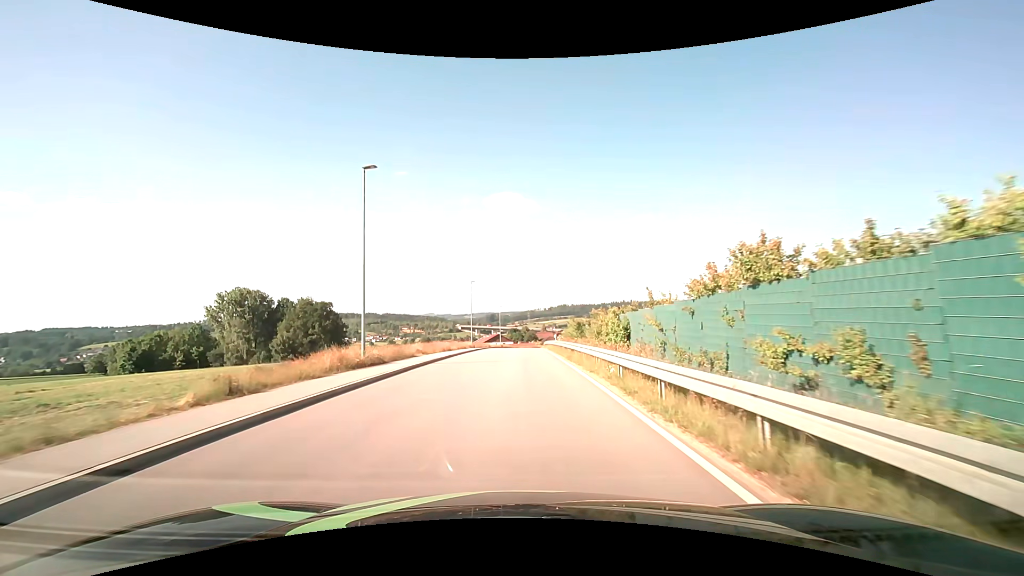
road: unclassified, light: Day
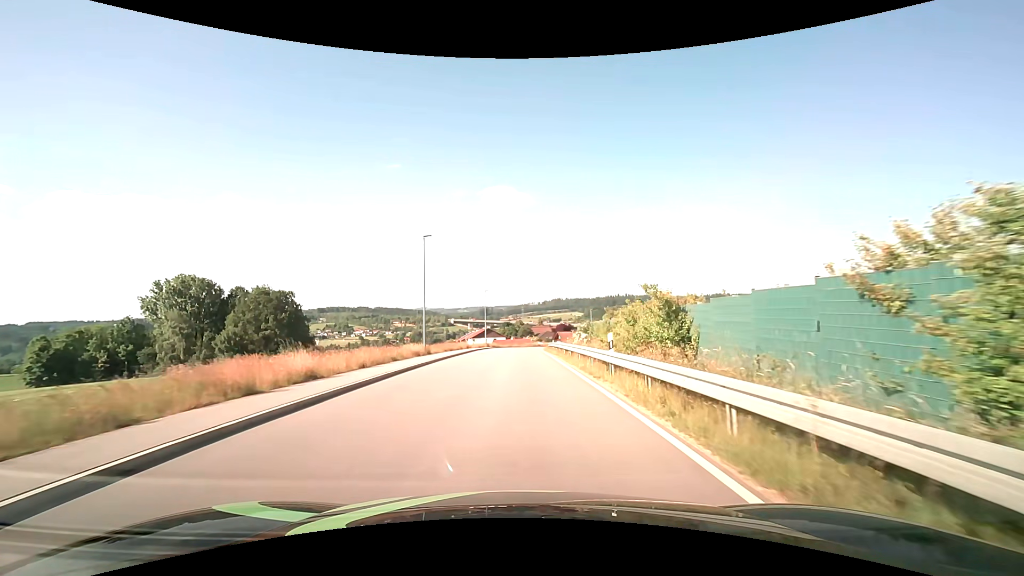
(+0.2, +27.3) m; +1°
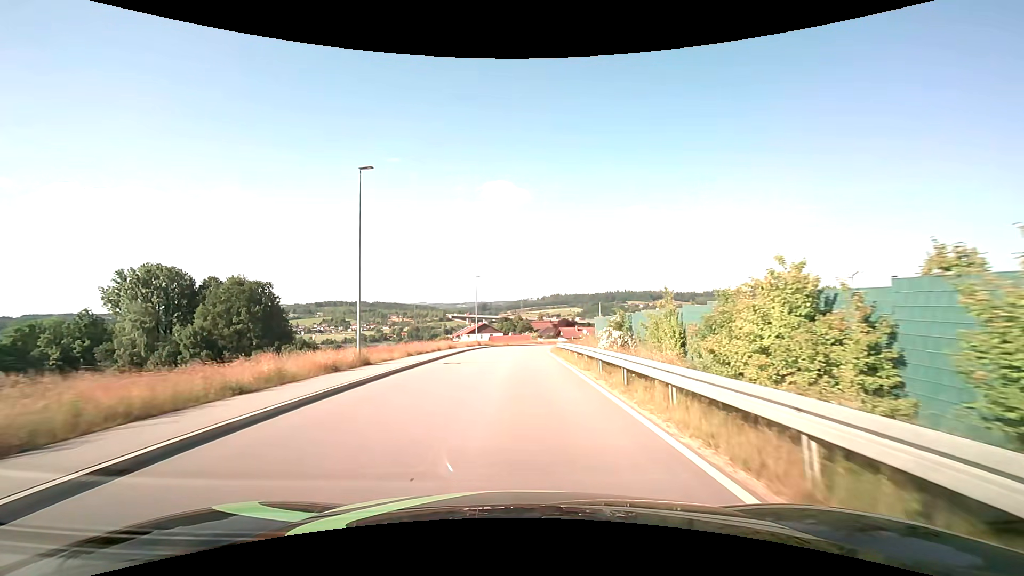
(0.0, +13.8) m; 0°
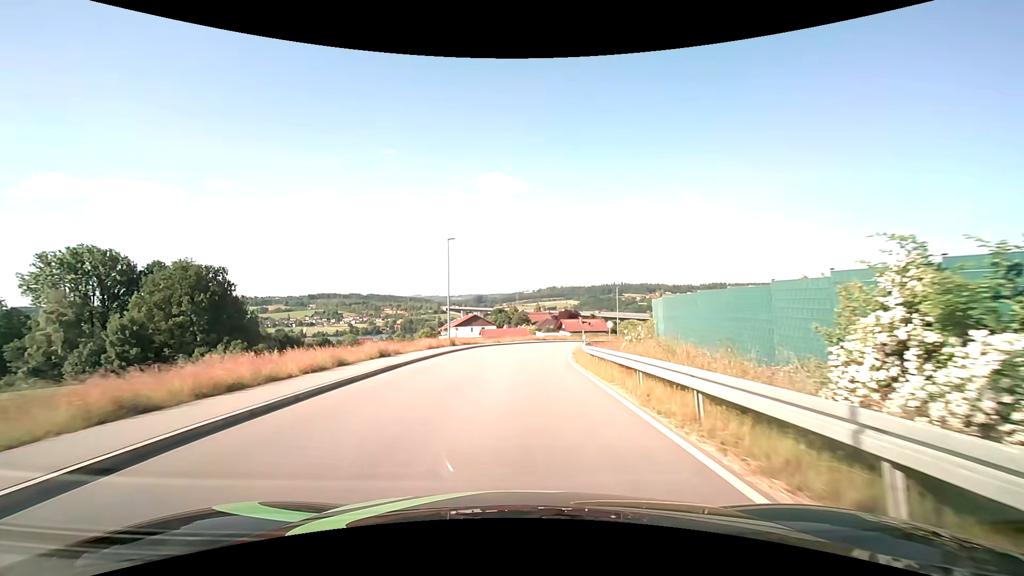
(+0.1, +20.9) m; +1°
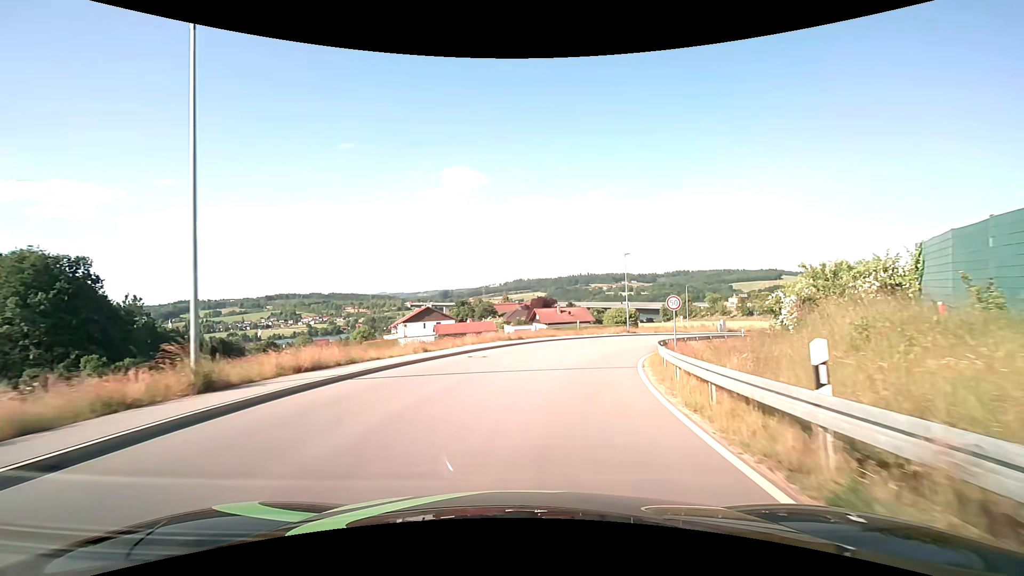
(+0.7, +26.9) m; +4°
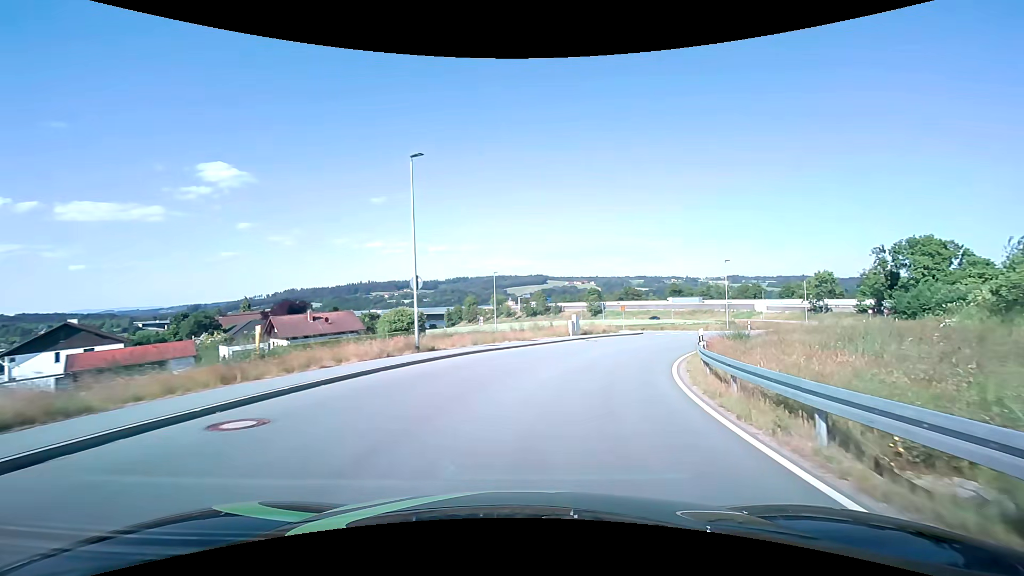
(+5.6, +31.2) m; +24°
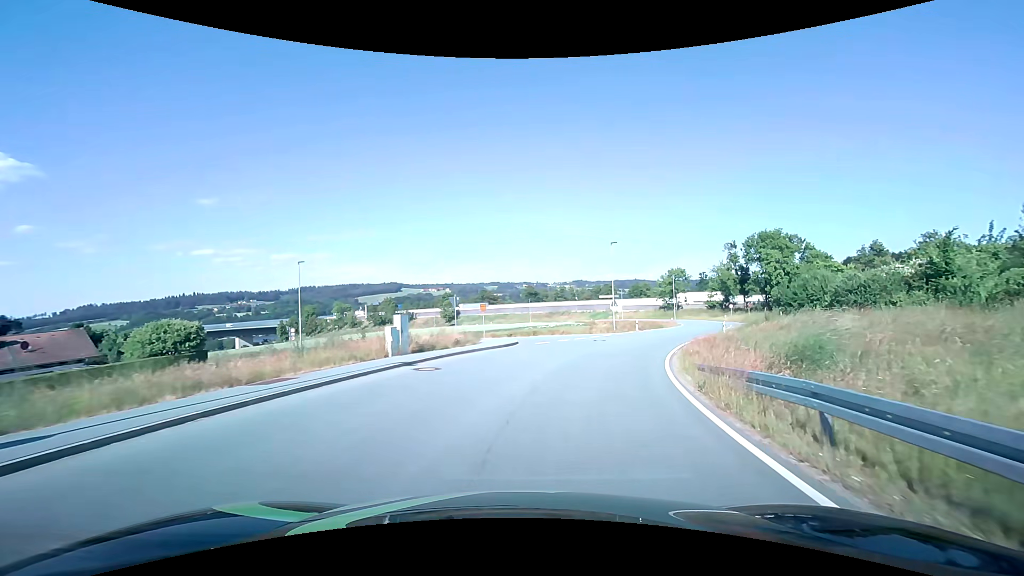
(+2.6, +17.1) m; +17°
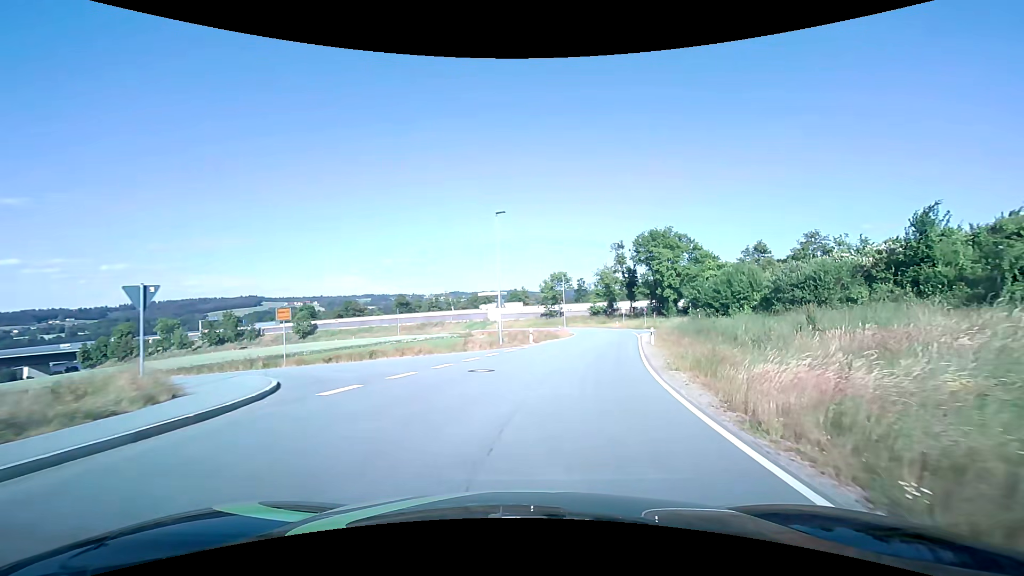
(+2.0, +16.0) m; +14°
(+1, +10) (+2, +20) (+5, +30) (+7, +39) (+10, +49) (+11, +59) (+12, +69) (+12, +79) (+11, +89) (+9, +98) m
